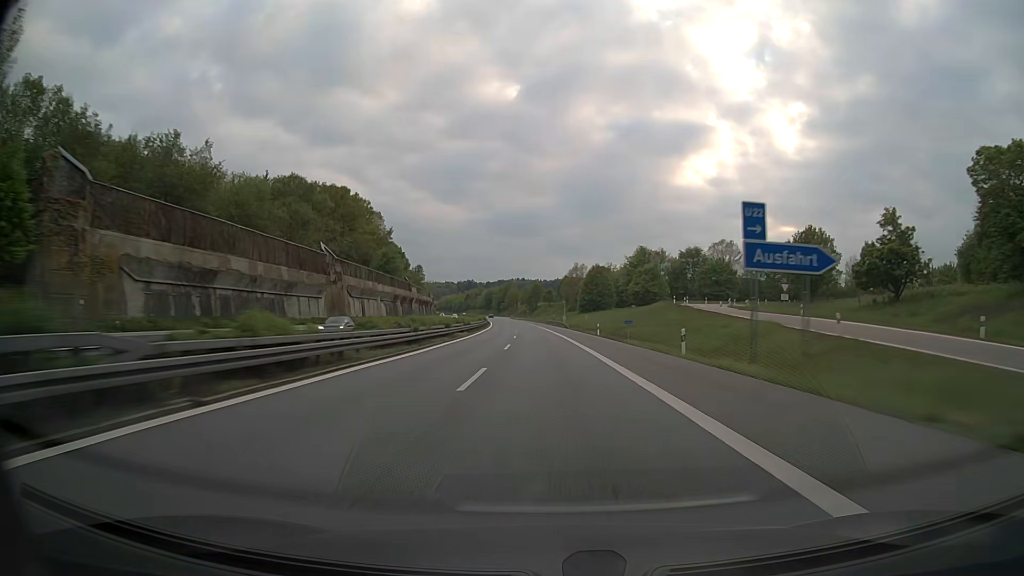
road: motorway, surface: asphalt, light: Day
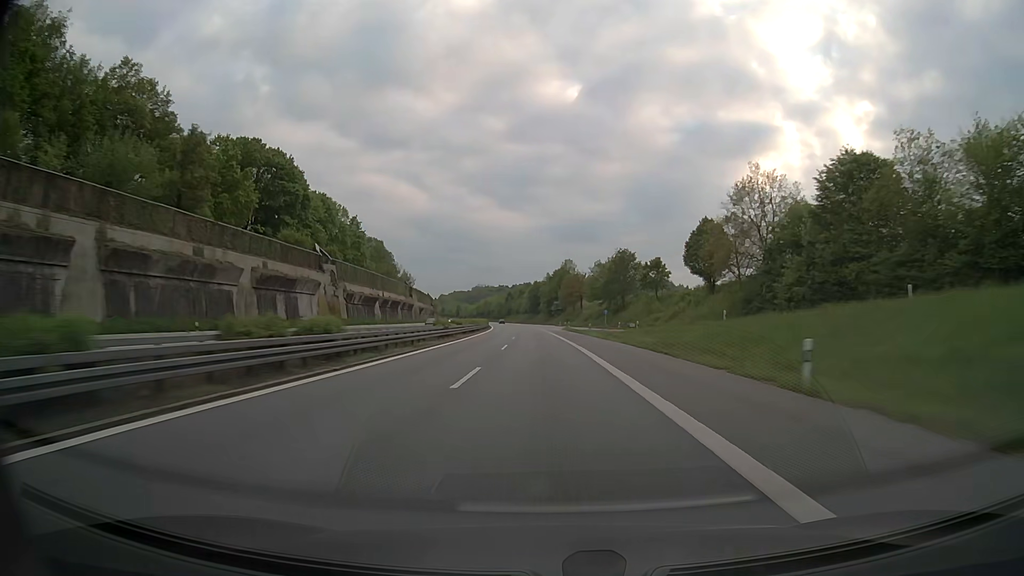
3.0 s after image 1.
(-6.7, +142.2) m; -5°
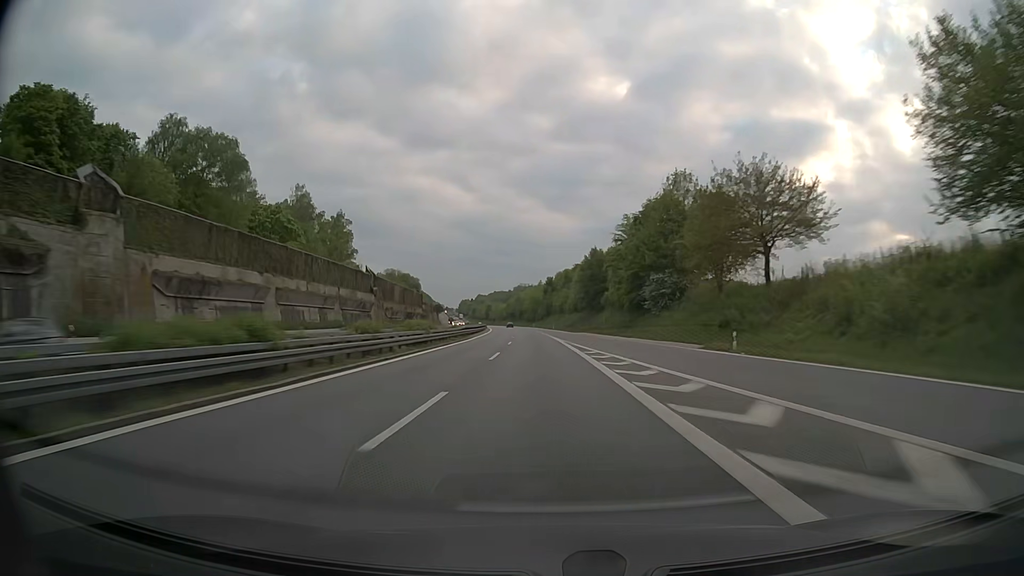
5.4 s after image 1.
(-4.0, +113.7) m; -4°
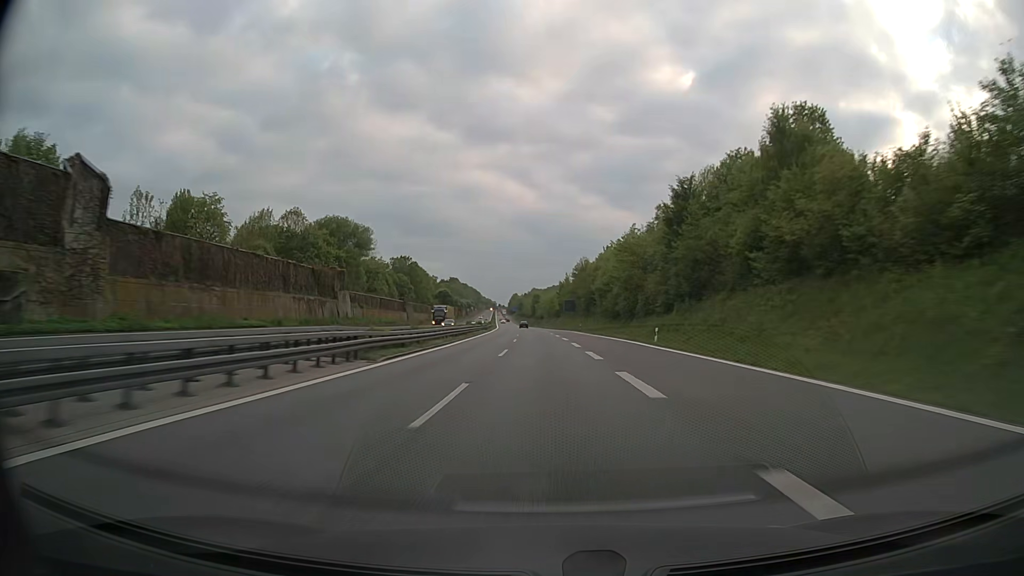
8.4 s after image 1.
(-6.9, +142.0) m; -5°
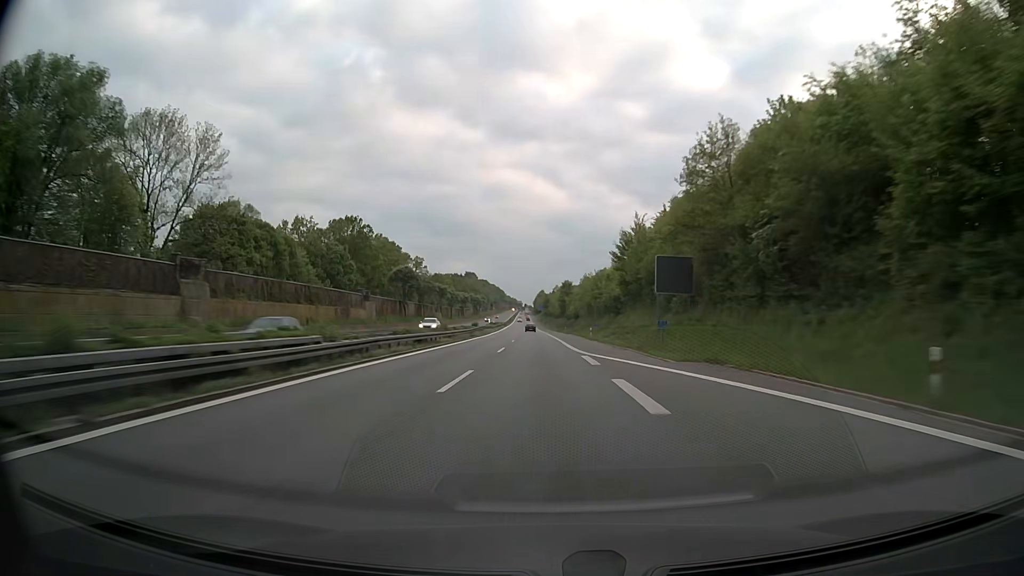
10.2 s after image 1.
(-1.9, +85.4) m; -3°
(0, +10) (0, +20) (0, +30) (0, +40) (0, +50) (-1, +60) (-1, +70) (-1, +80) (-1, +90) (-2, +100) m
